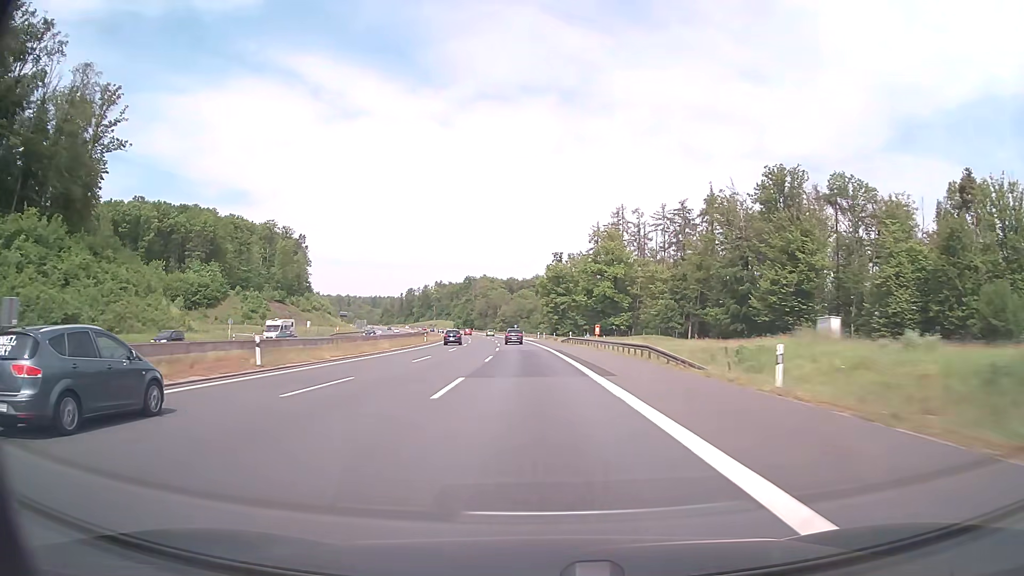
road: motorway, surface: asphalt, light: Day
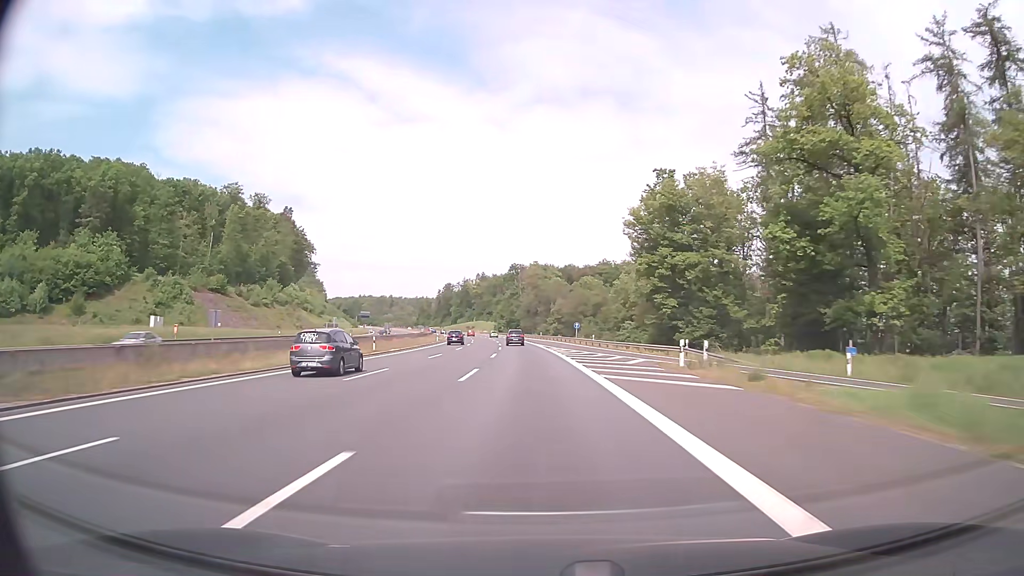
(-3.9, +84.8) m; -5°
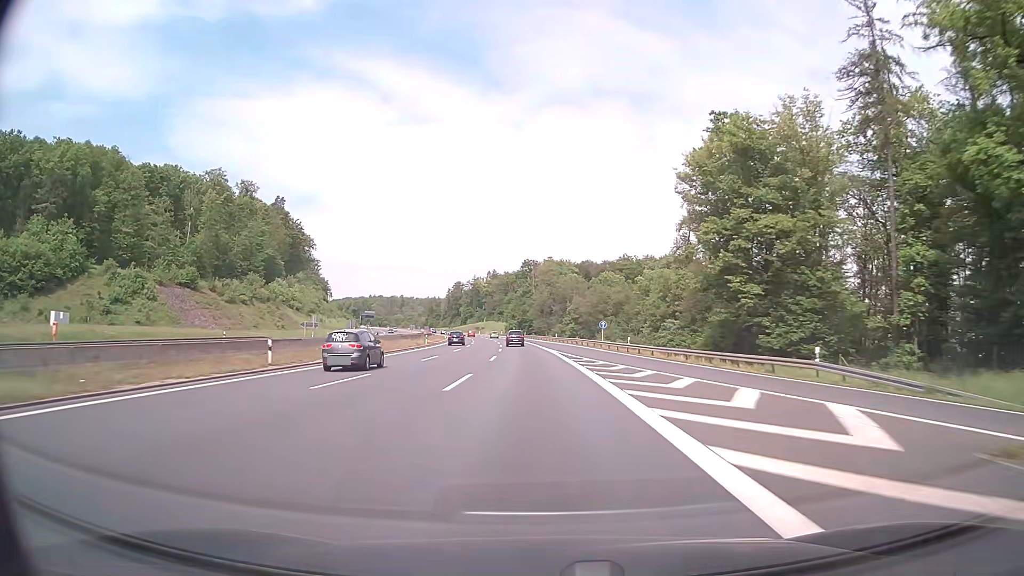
(-0.3, +21.1) m; -1°
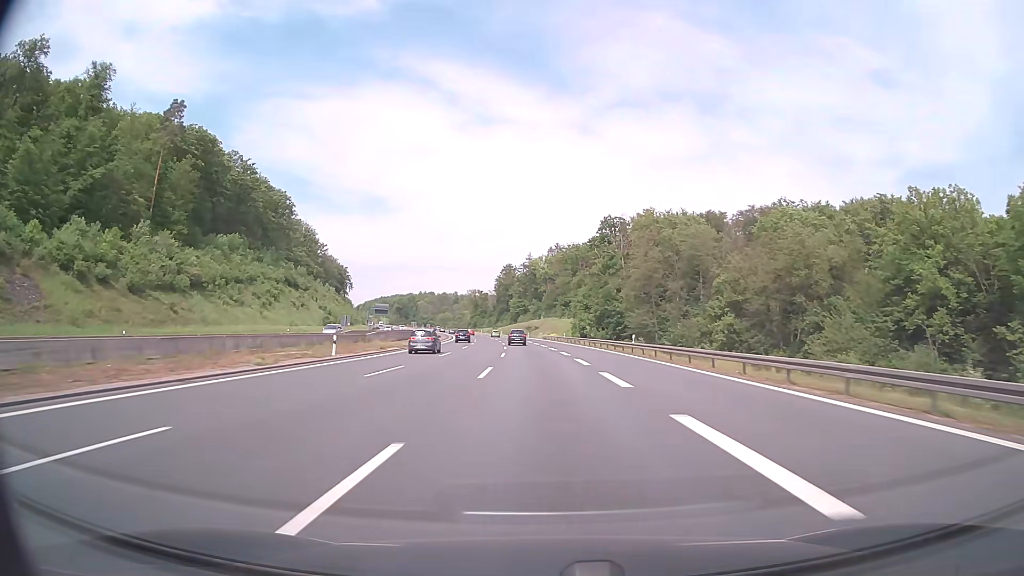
(-5.5, +104.3) m; -6°
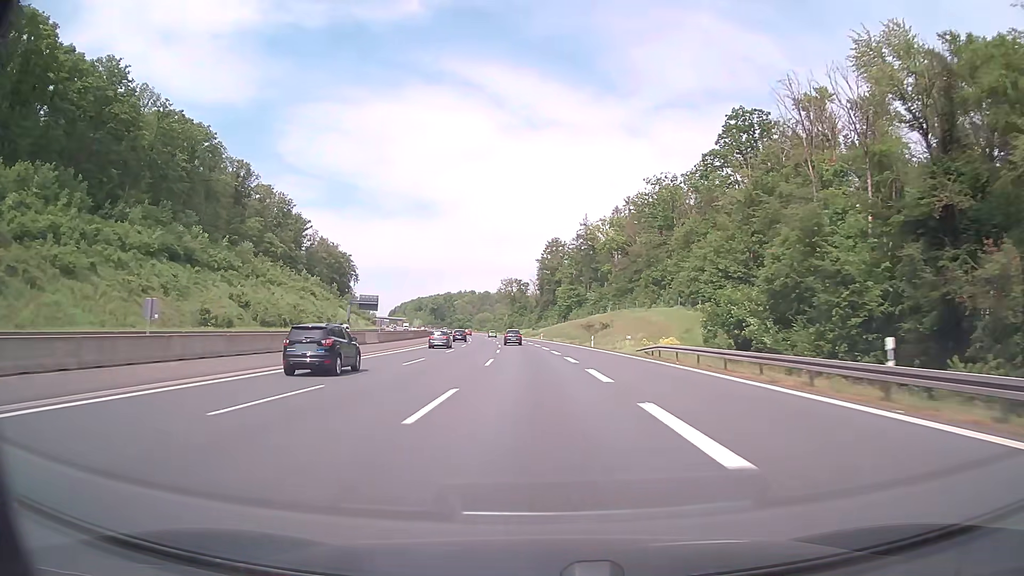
(-3.1, +82.1) m; -4°
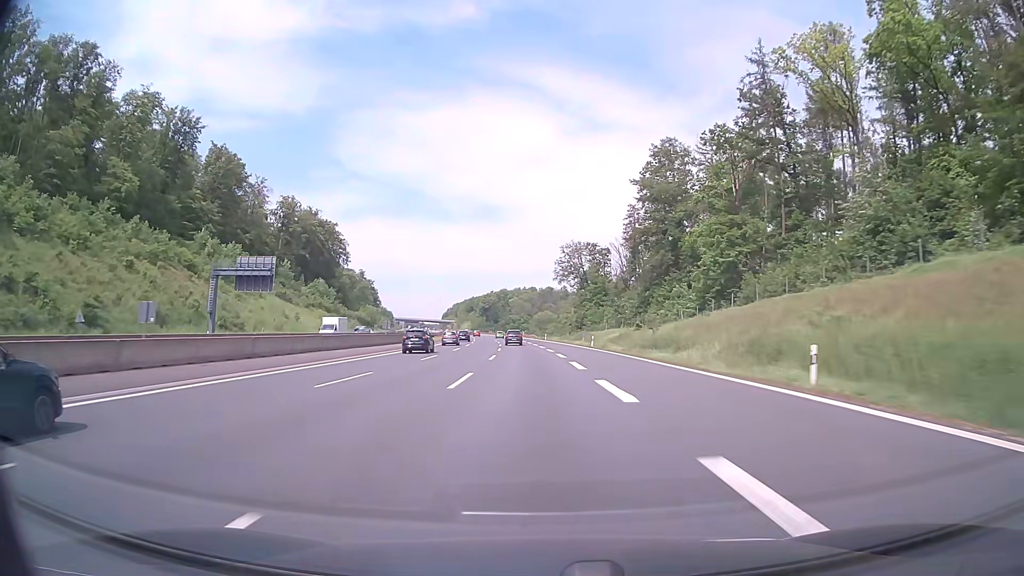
(-5.2, +101.4) m; -6°
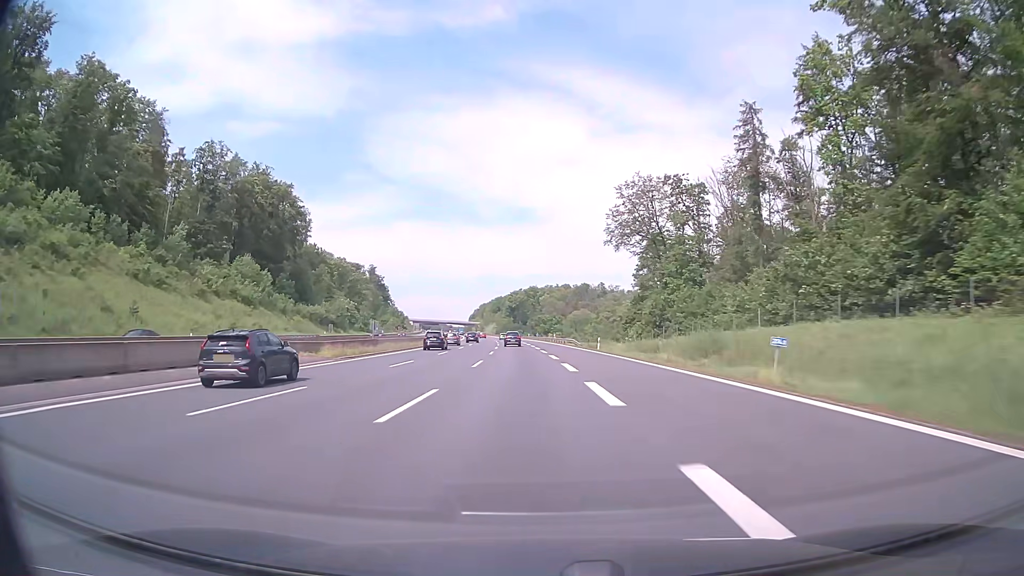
(-1.5, +60.5) m; -3°
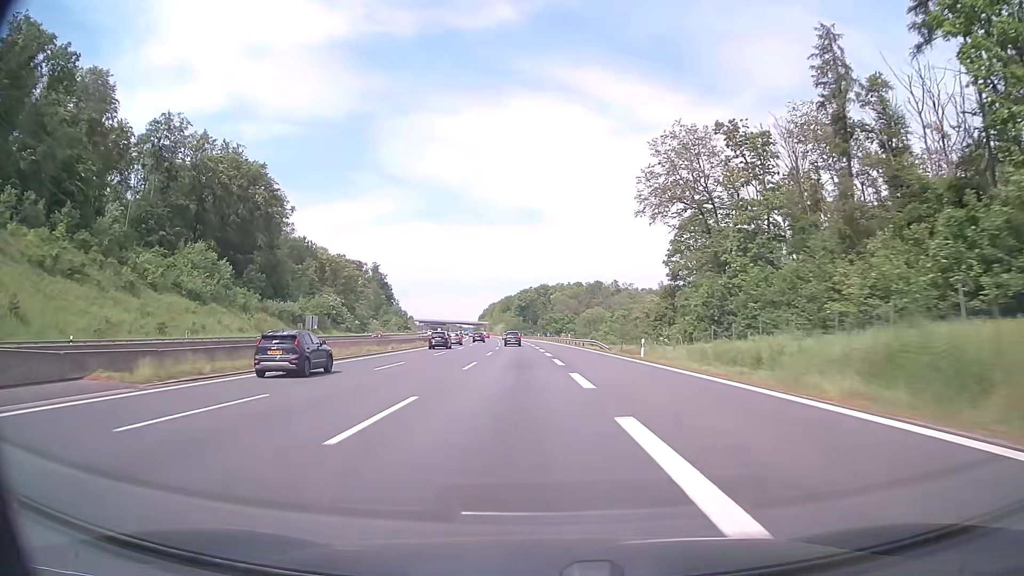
(-0.1, +20.1) m; -1°
(0, +10) (0, +20) (0, +30) (-1, +40) (-1, +50) (-2, +60) (-2, +70) (-3, +80) (-3, +90) (-4, +100) m
